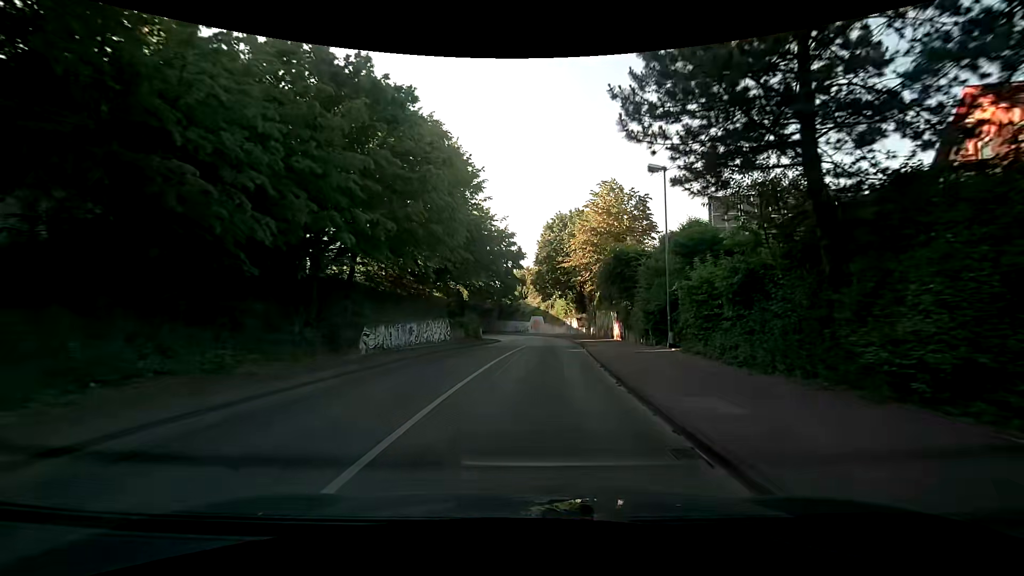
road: tertiary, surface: asphalt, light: Day
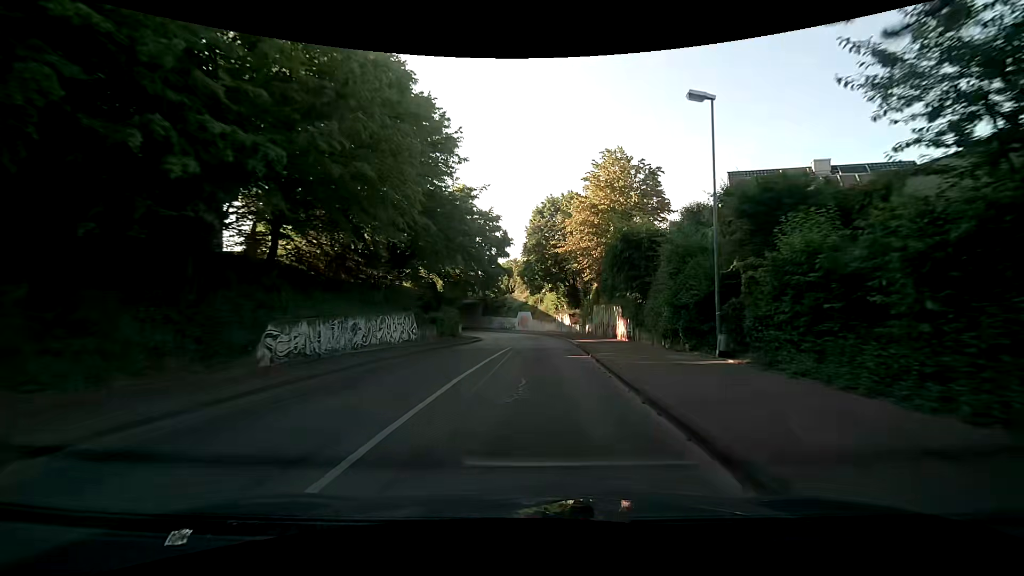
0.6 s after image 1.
(0.0, +7.1) m; 0°
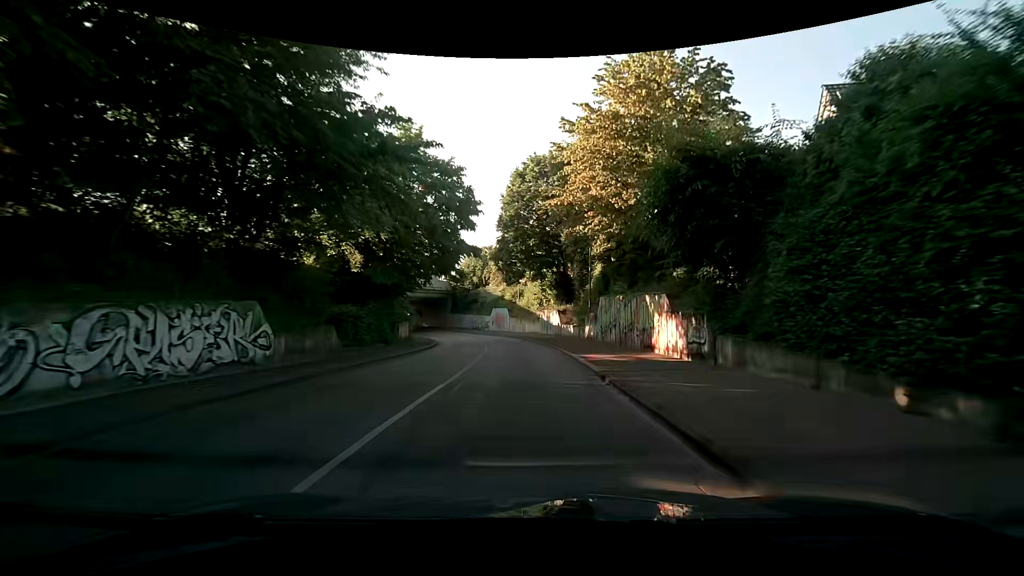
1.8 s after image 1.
(+0.5, +14.7) m; +3°
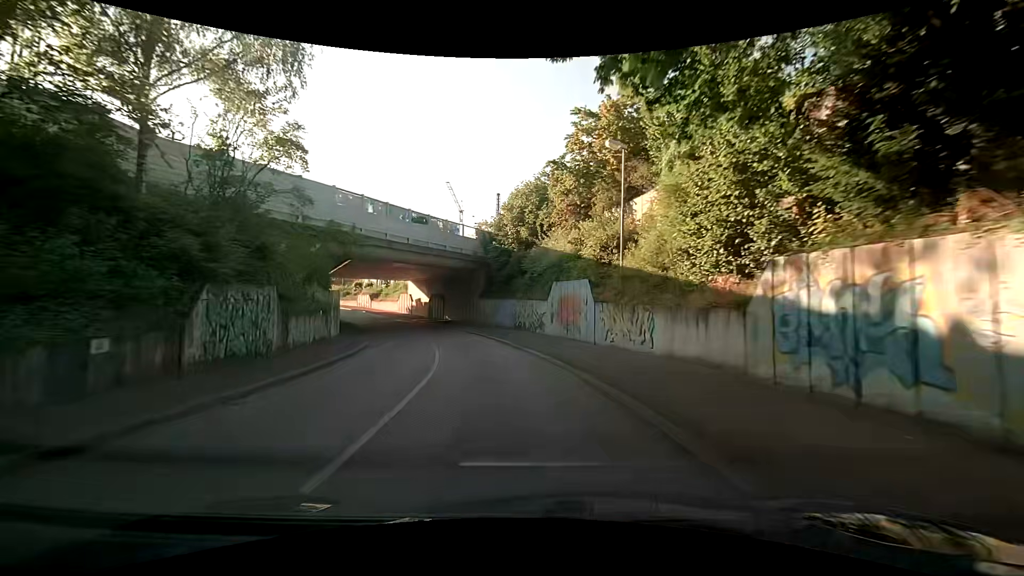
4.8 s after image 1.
(-1.4, +37.1) m; -9°
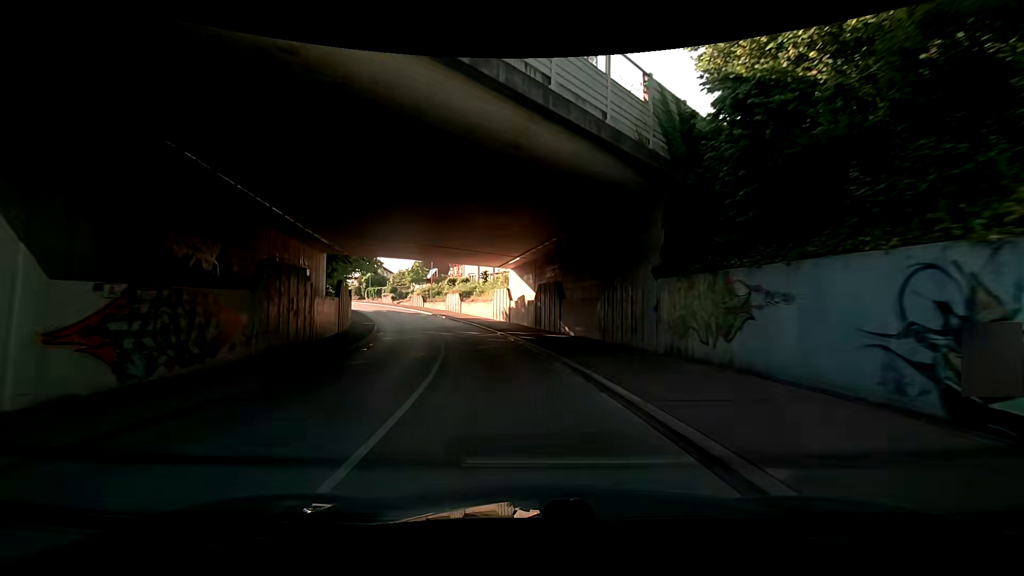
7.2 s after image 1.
(-3.4, +28.7) m; -14°
